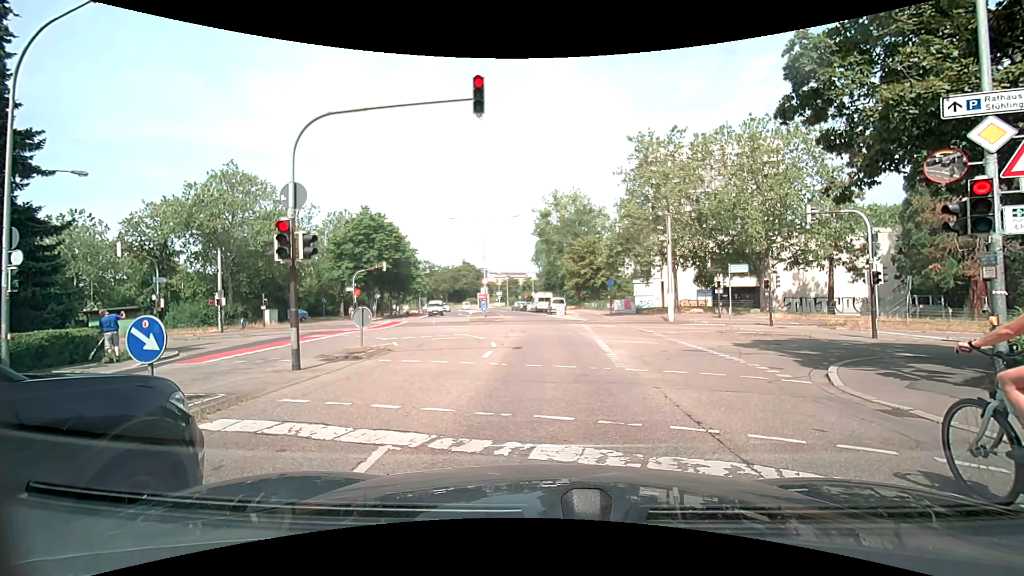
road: residential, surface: asphalt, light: Day
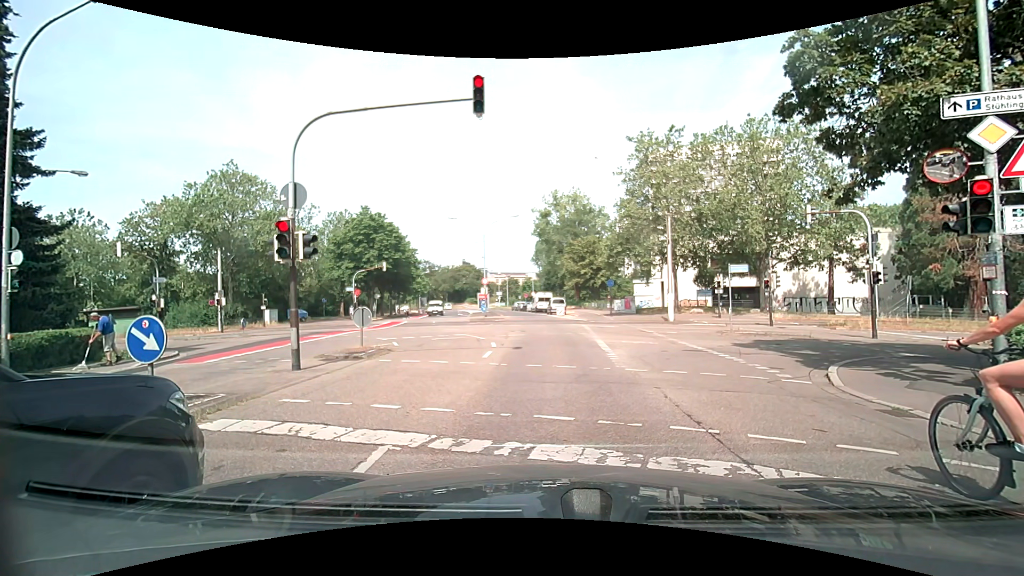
(0.0, 0.0) m; 0°
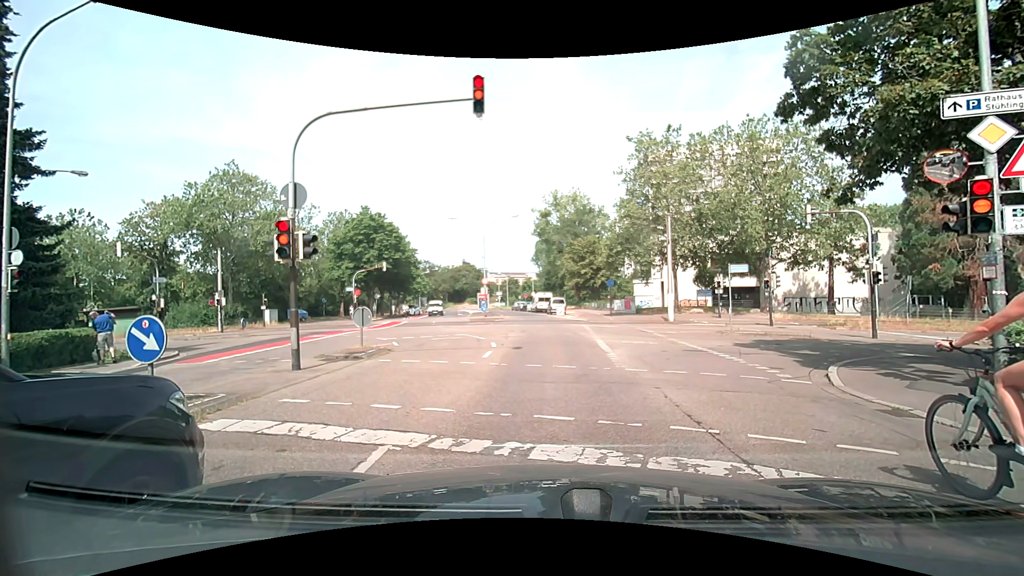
(0.0, 0.0) m; 0°
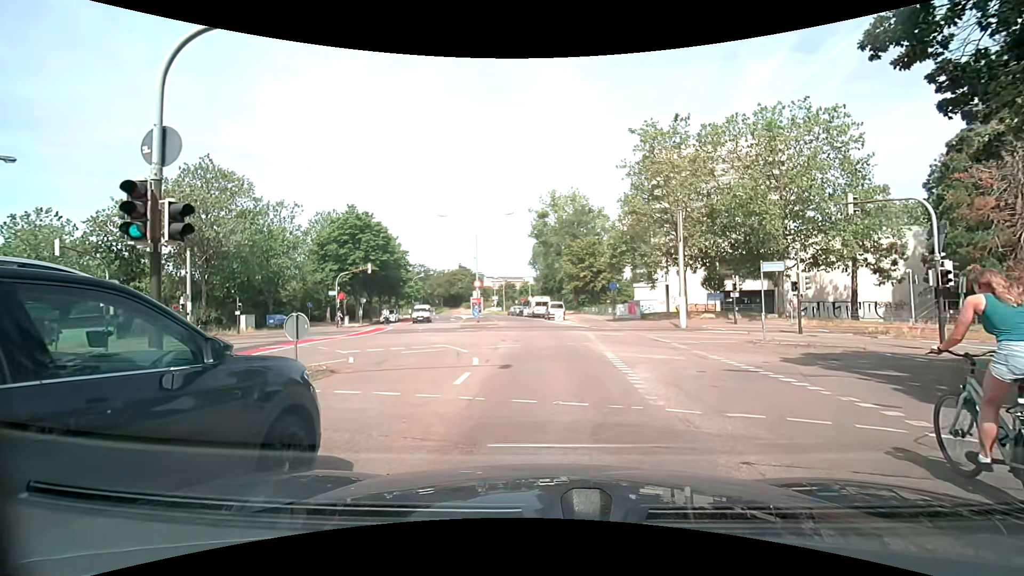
(-0.1, +4.1) m; -1°
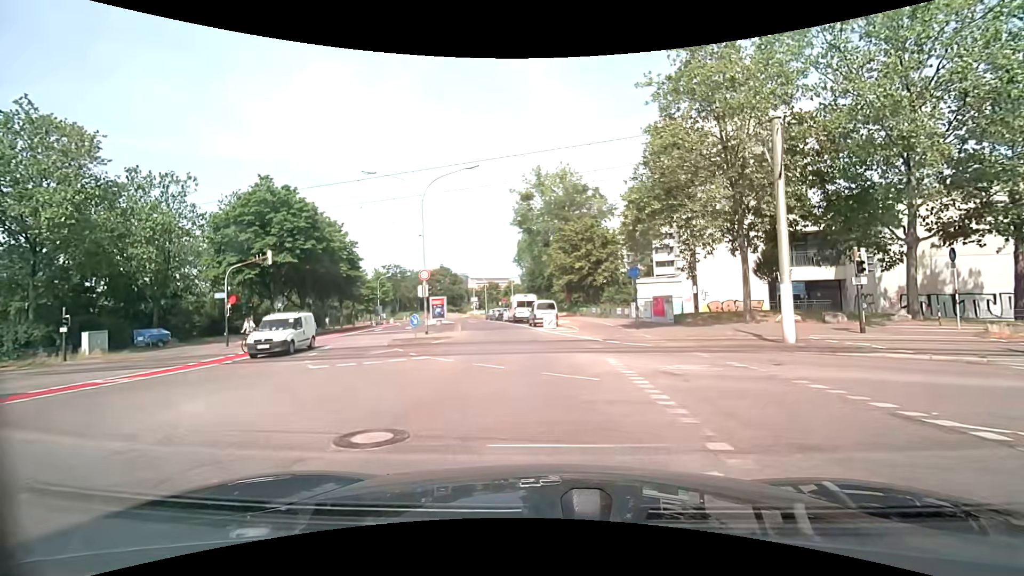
(+0.2, +15.4) m; +1°
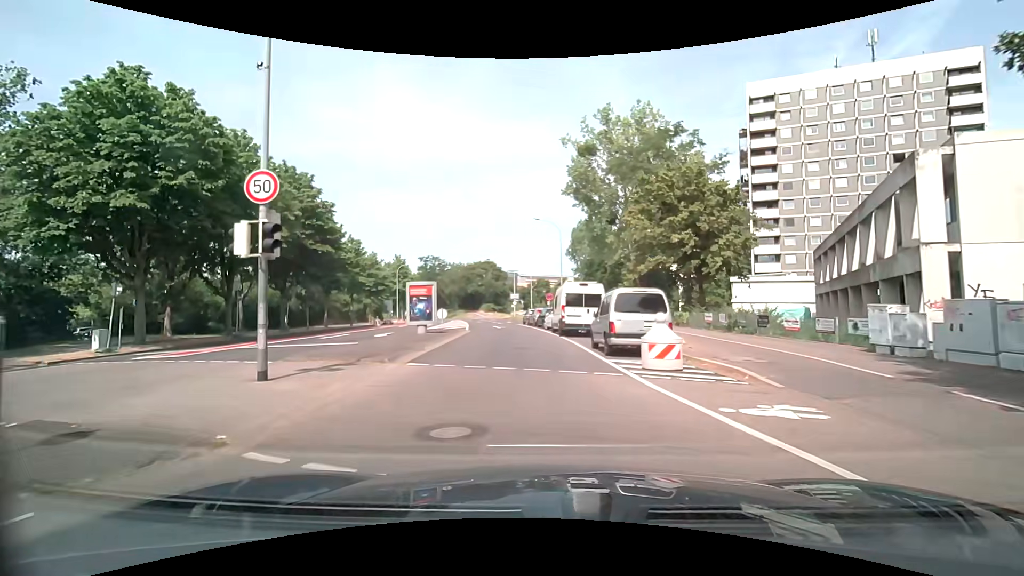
(-0.7, +20.7) m; -6°
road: tertiary
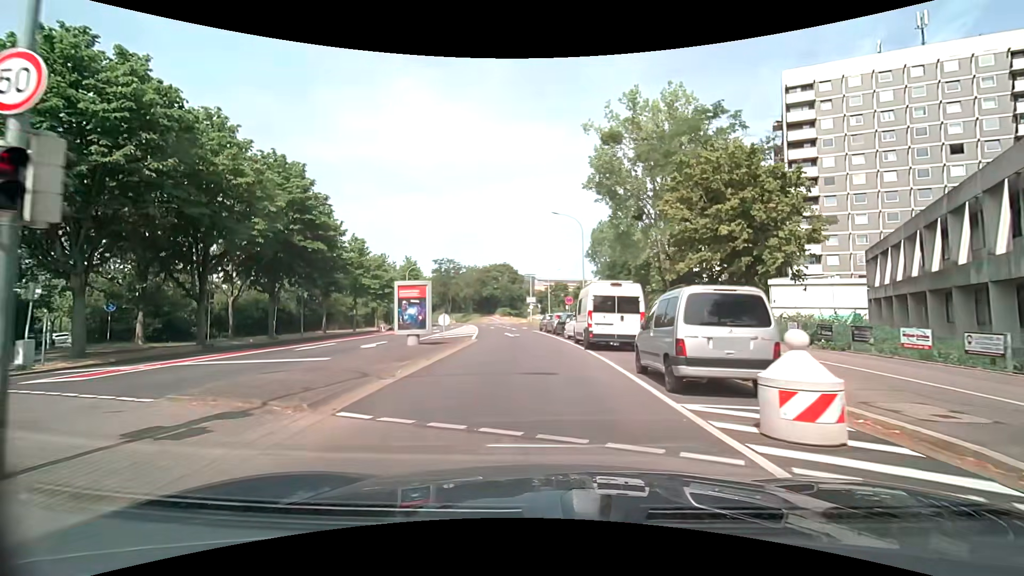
(0.0, +4.8) m; -2°
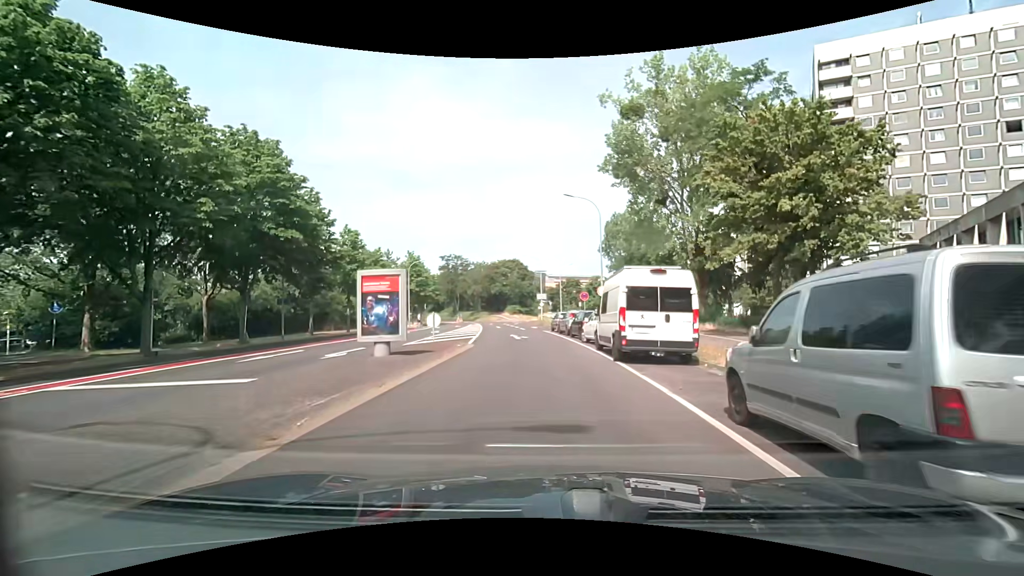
(0.0, +5.1) m; -1°
